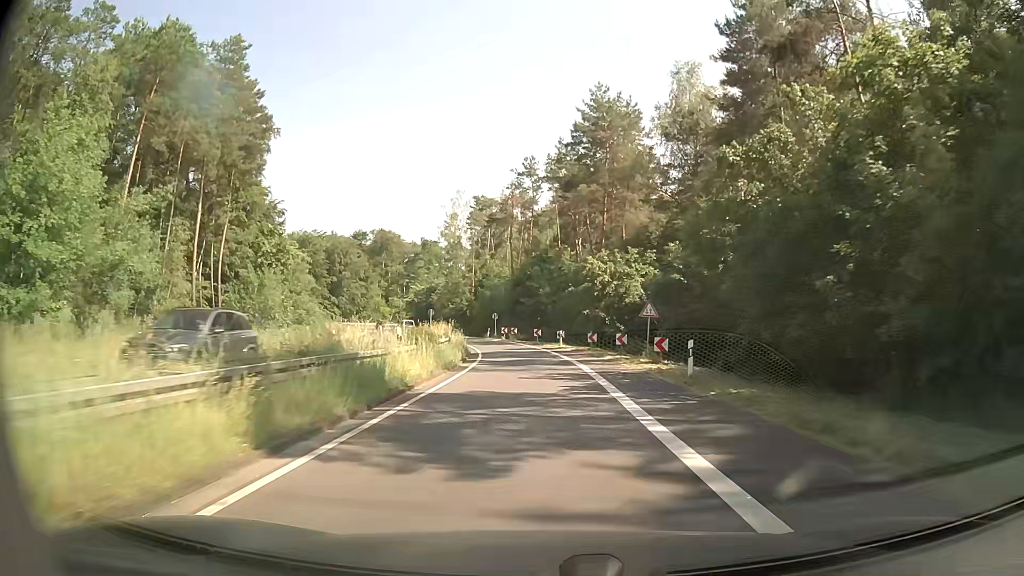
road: secondary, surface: asphalt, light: Day
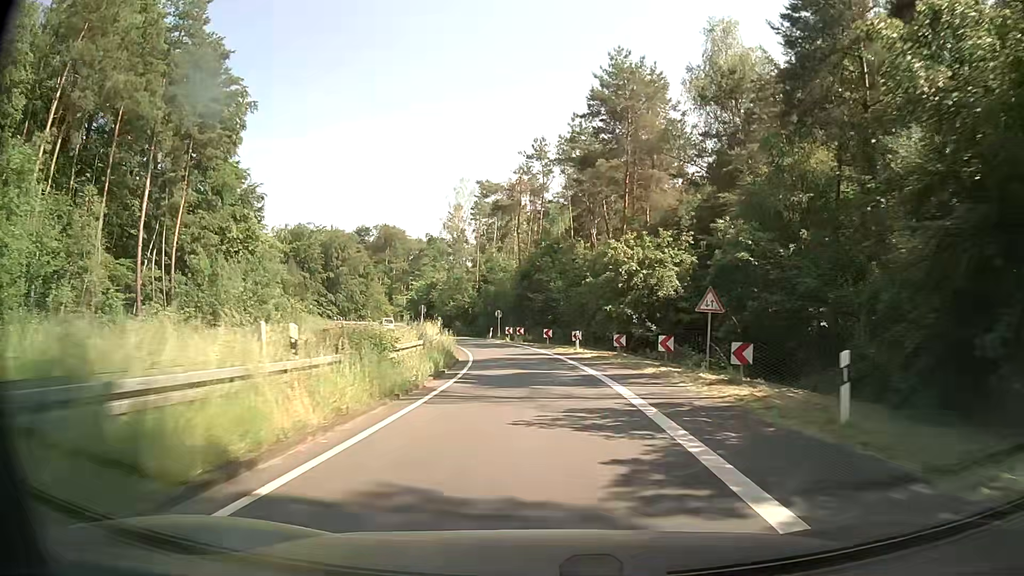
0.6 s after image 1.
(0.0, +9.2) m; -1°
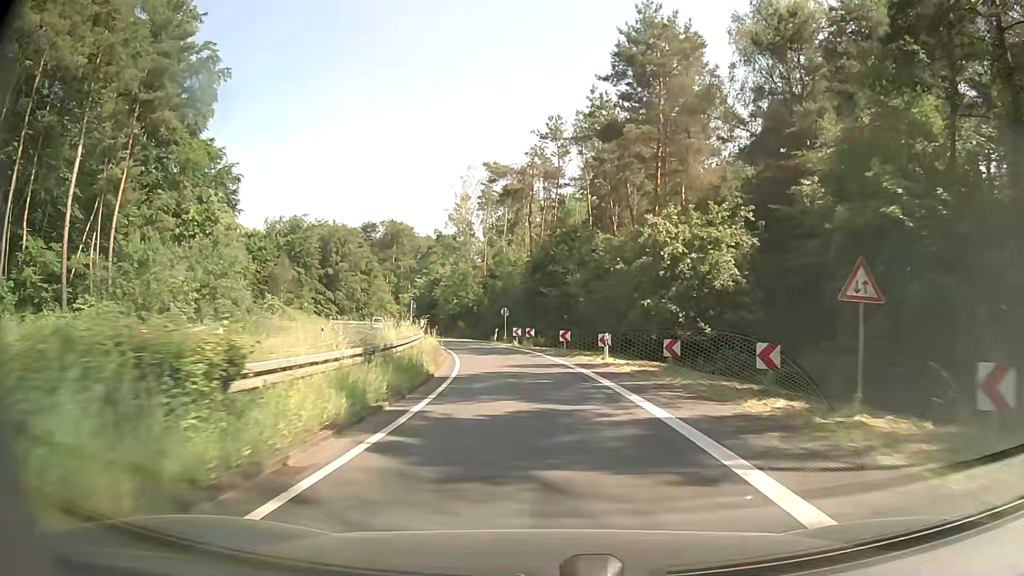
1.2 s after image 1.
(-0.1, +9.3) m; 0°
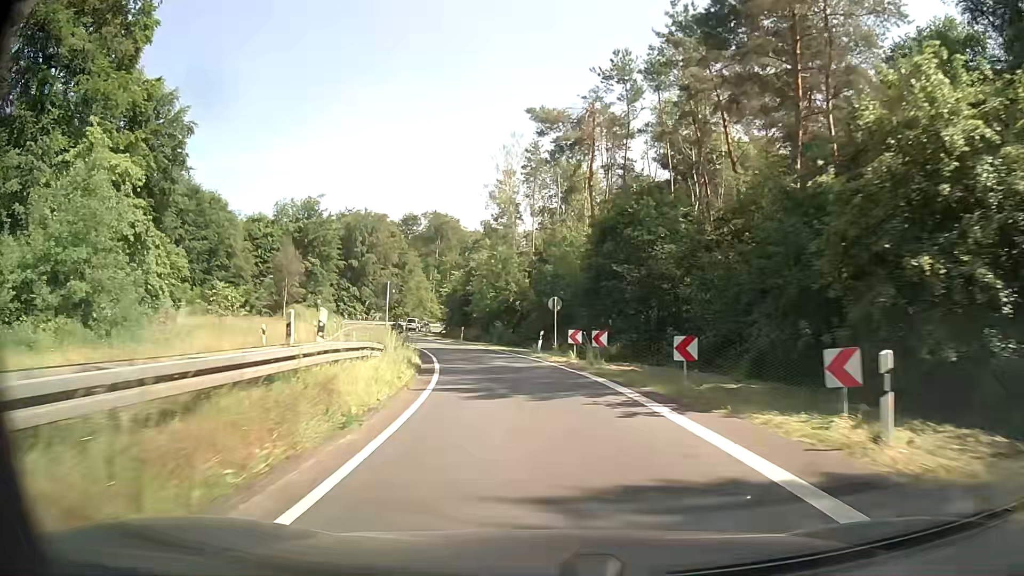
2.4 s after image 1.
(-0.8, +18.5) m; -5°
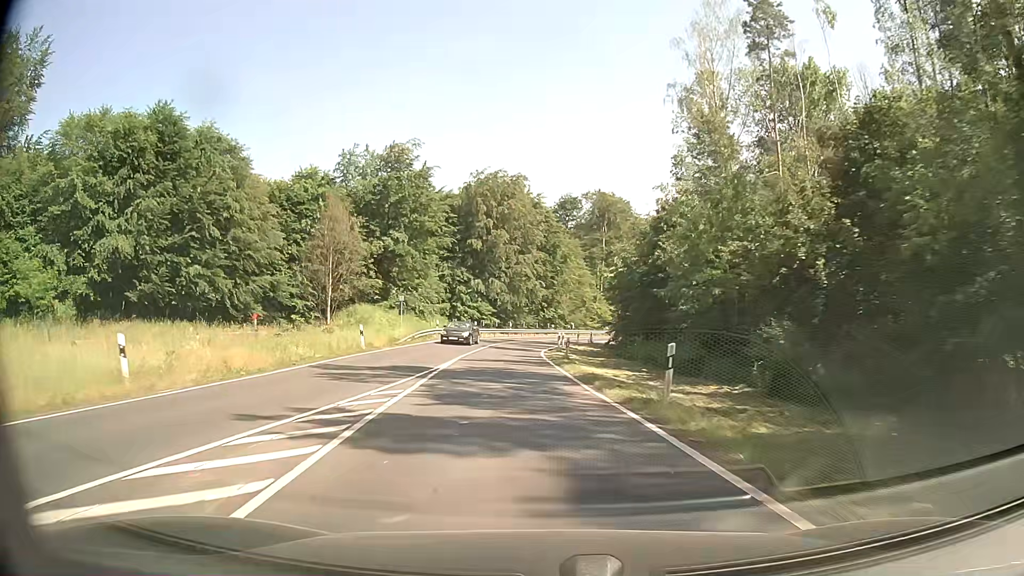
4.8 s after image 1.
(-4.8, +36.2) m; -15°
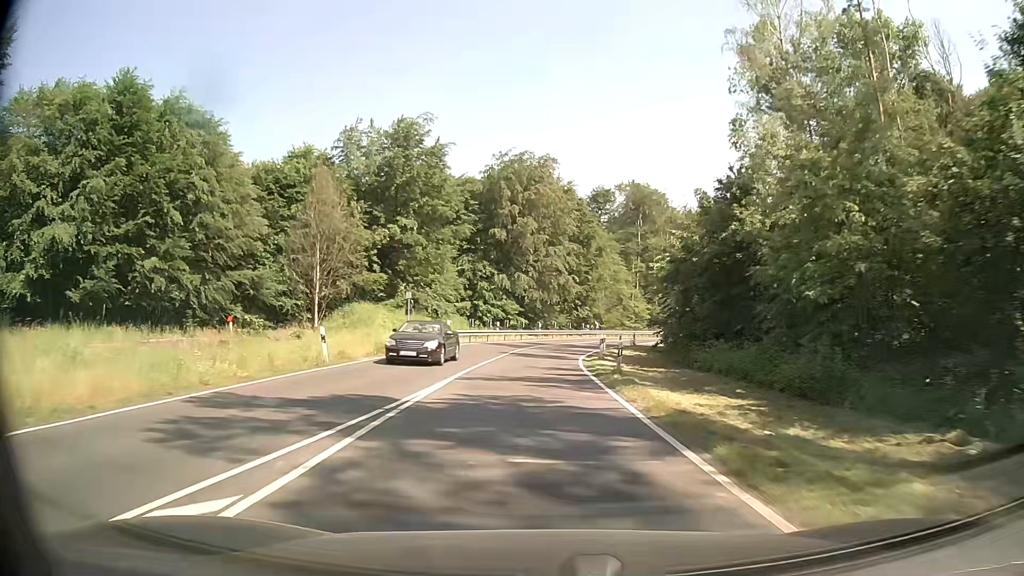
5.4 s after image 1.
(-0.3, +9.1) m; -3°
